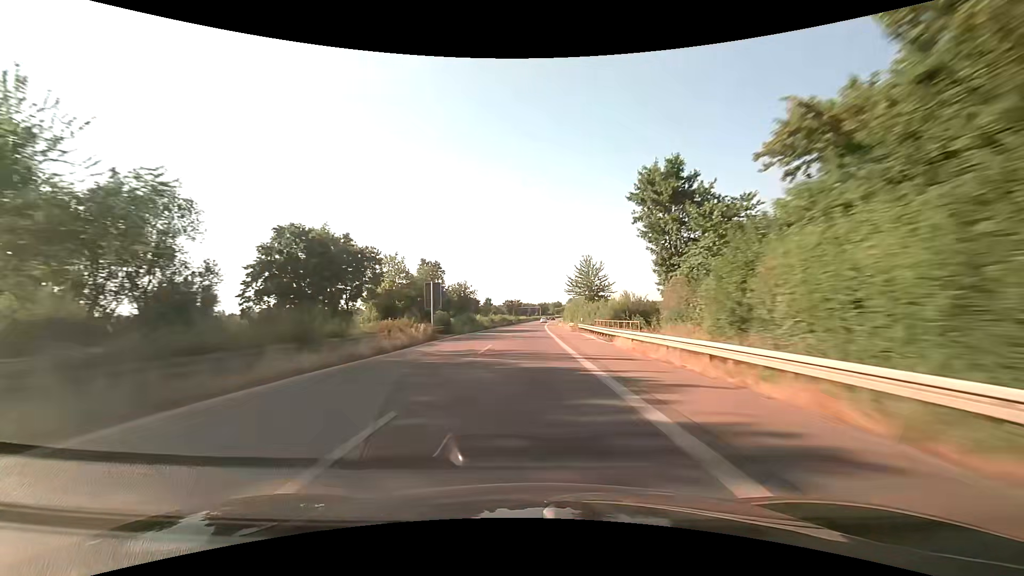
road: trunk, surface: asphalt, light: Day
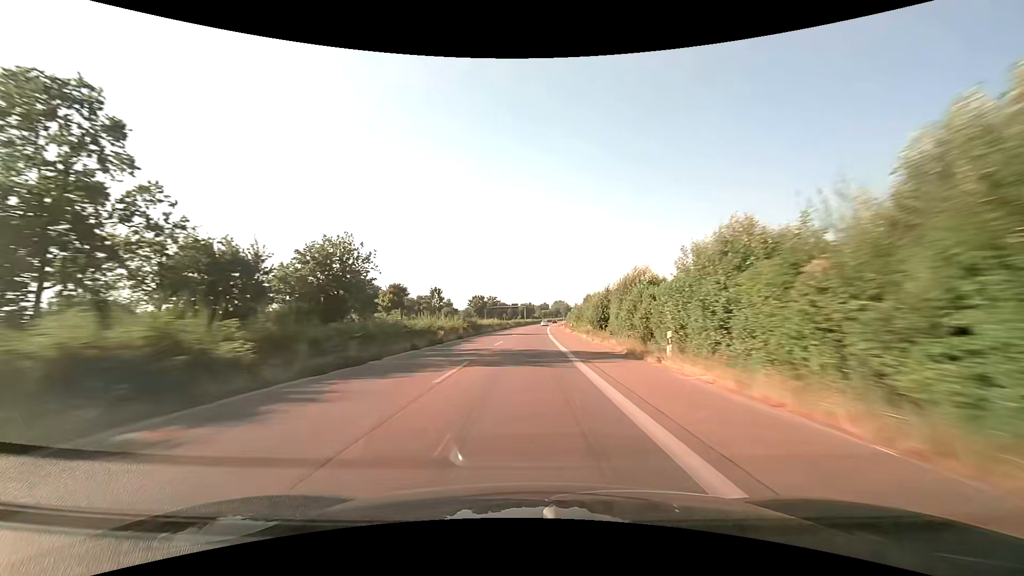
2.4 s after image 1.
(+1.1, +80.4) m; +2°
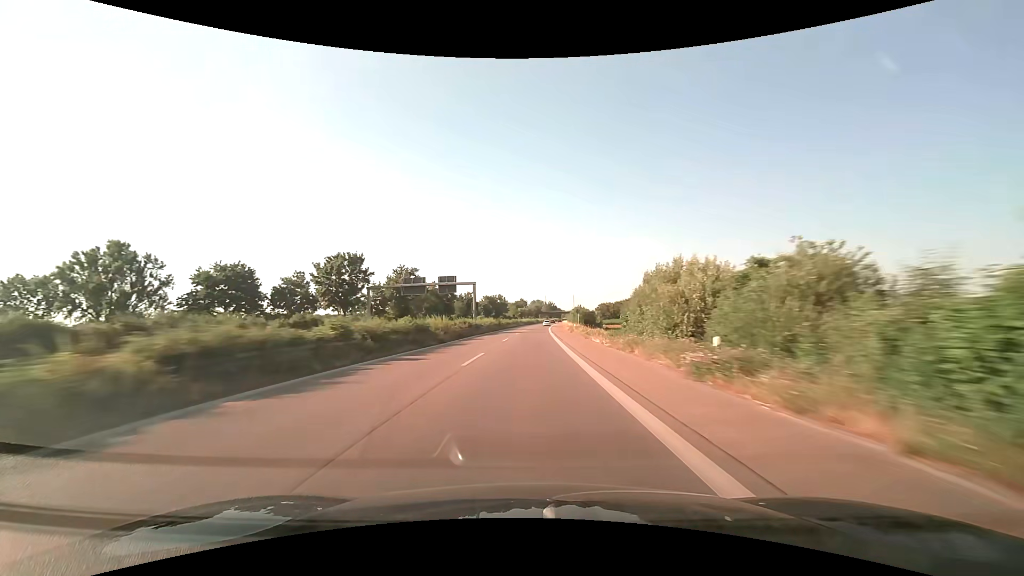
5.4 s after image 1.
(+2.8, +104.6) m; +3°
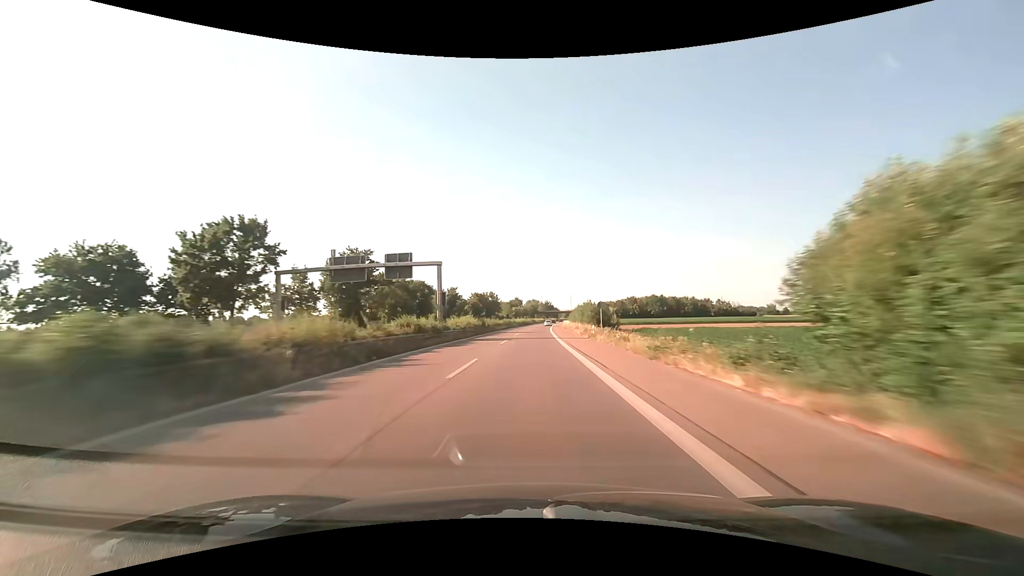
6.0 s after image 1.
(+0.1, +21.7) m; 0°
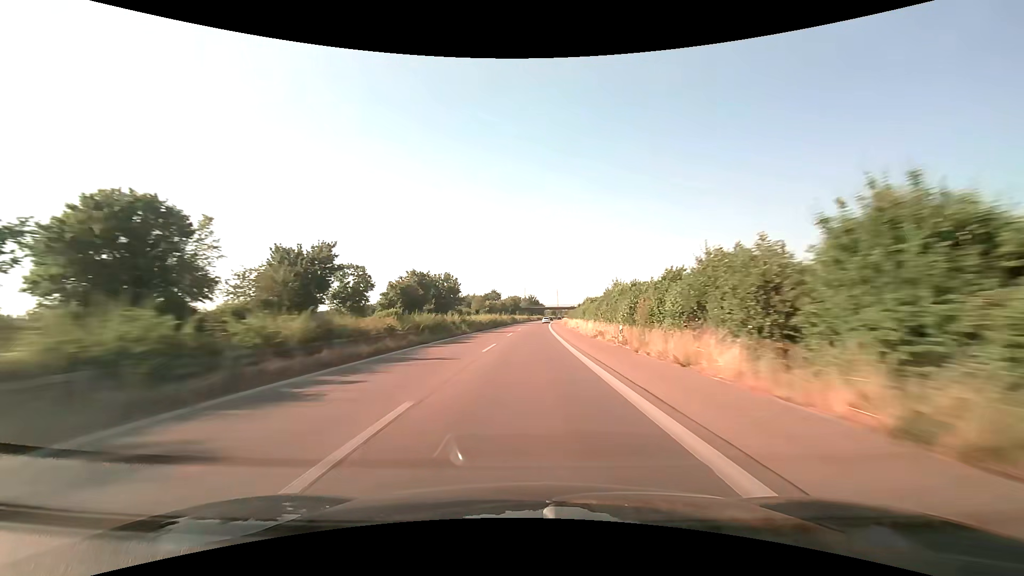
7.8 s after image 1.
(+1.2, +63.8) m; +2°
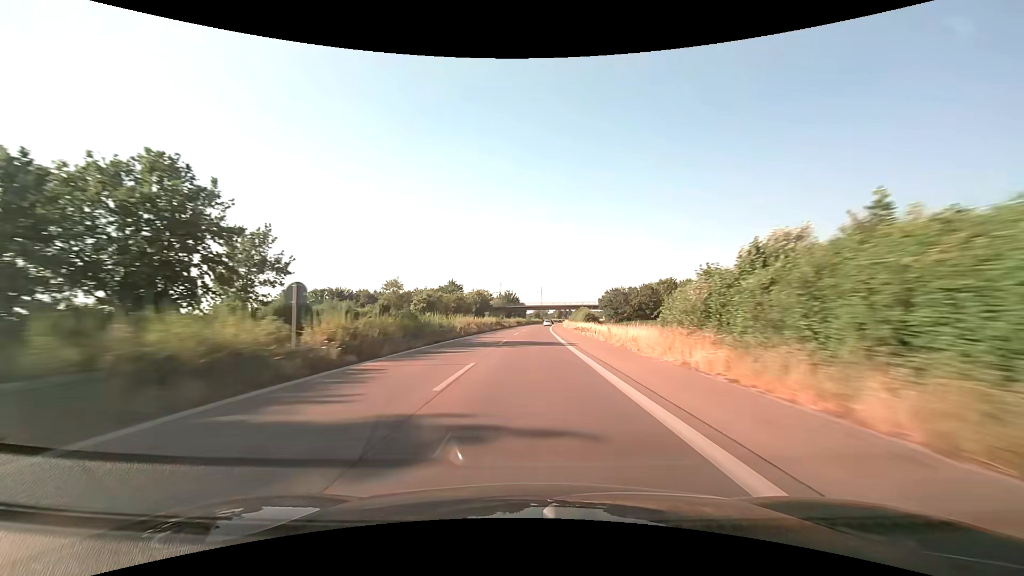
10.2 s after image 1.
(+1.7, +82.7) m; +2°
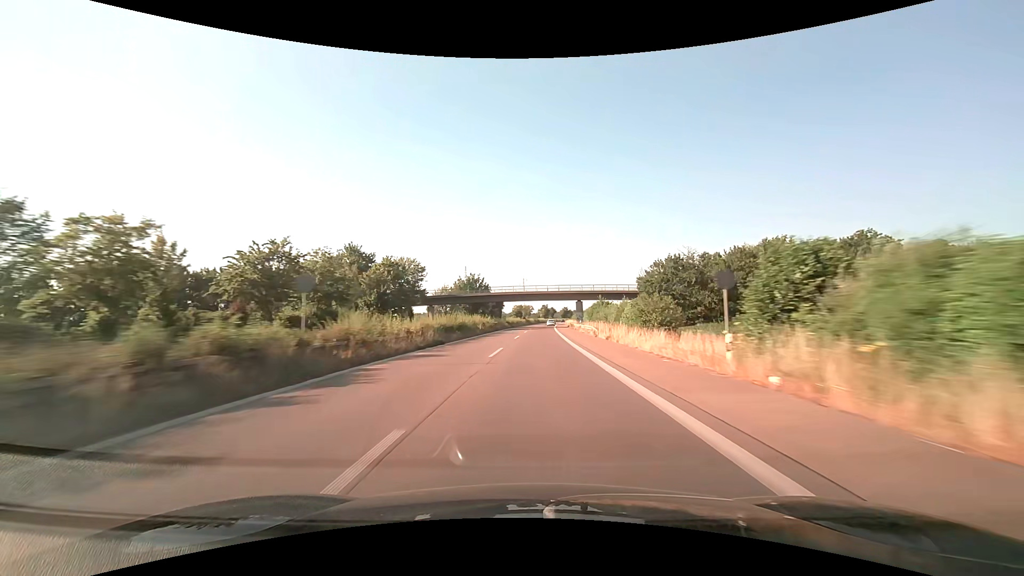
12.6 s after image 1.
(+1.7, +81.4) m; +2°
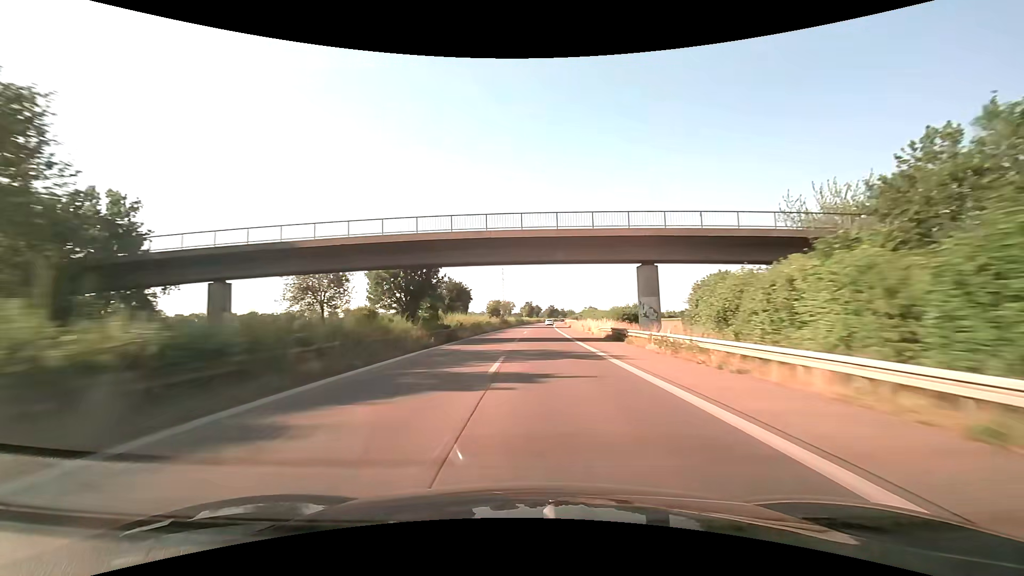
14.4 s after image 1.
(+0.7, +60.2) m; +2°
(0, +10) (0, +20) (0, +30) (+1, +40) (+1, +50) (+1, +60) (+2, +70) (+2, +80) (+2, +90) (+3, +100) m
